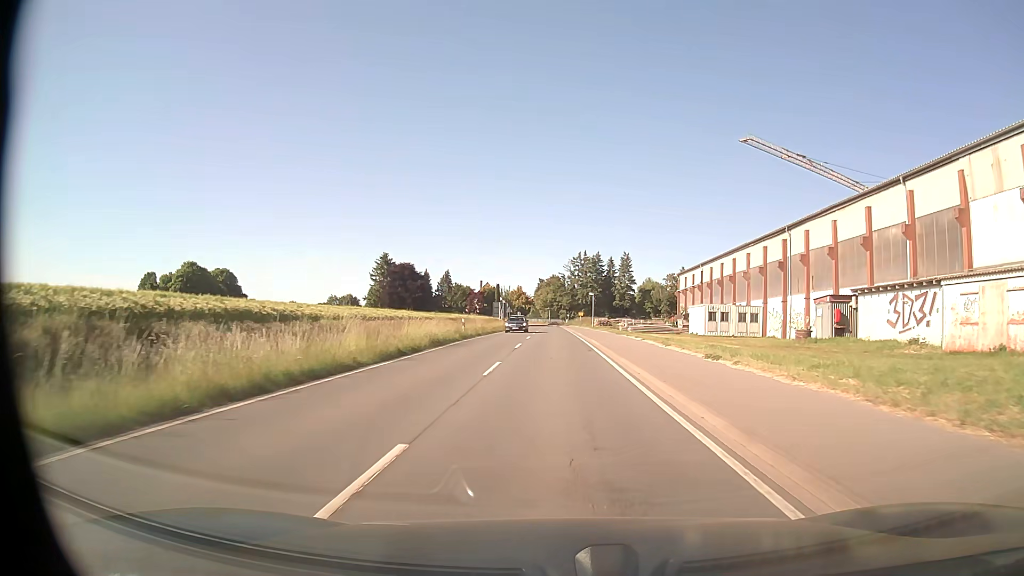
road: secondary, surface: asphalt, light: Day
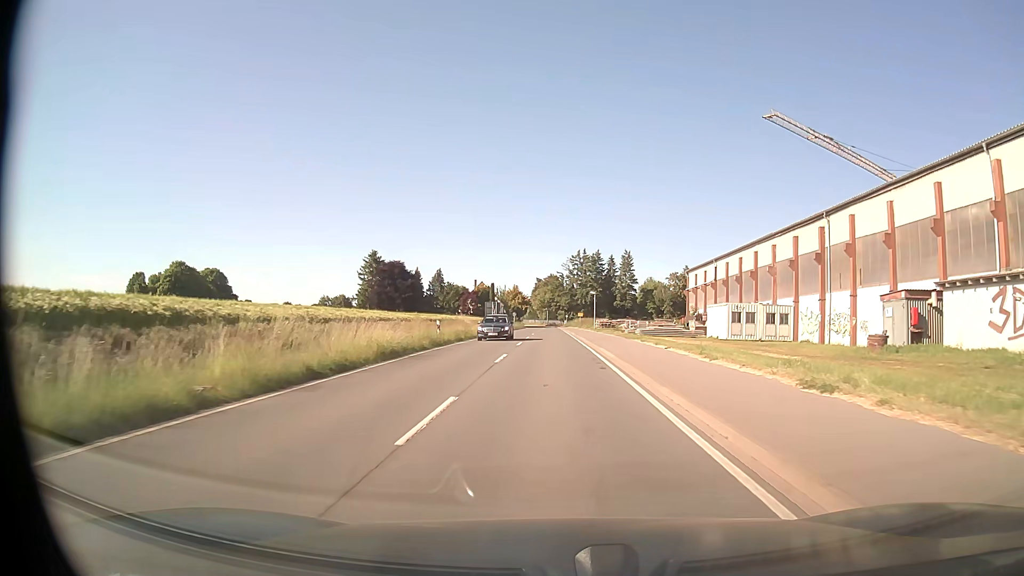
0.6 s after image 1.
(0.0, +8.1) m; 0°
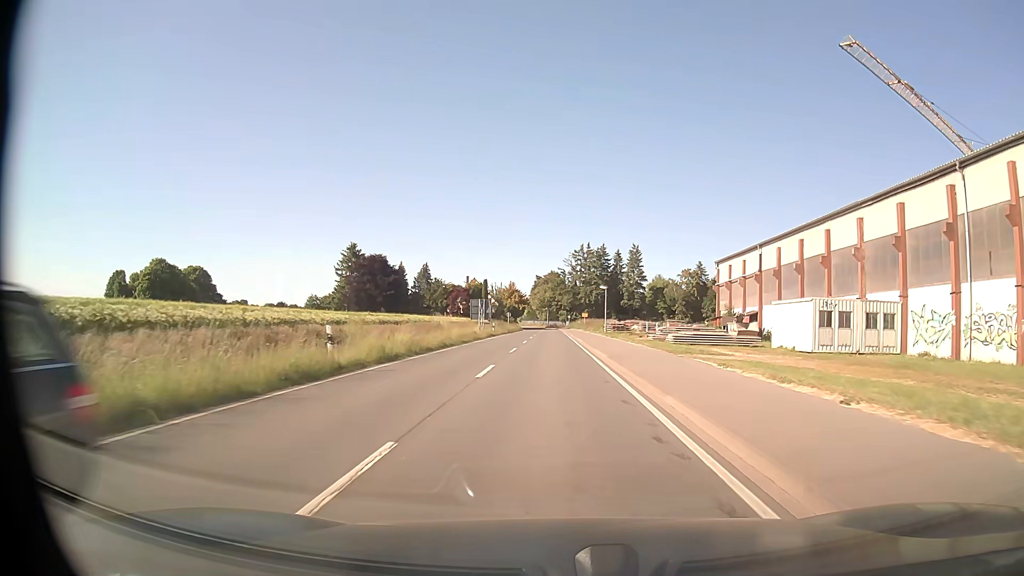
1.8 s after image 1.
(0.0, +16.1) m; 0°
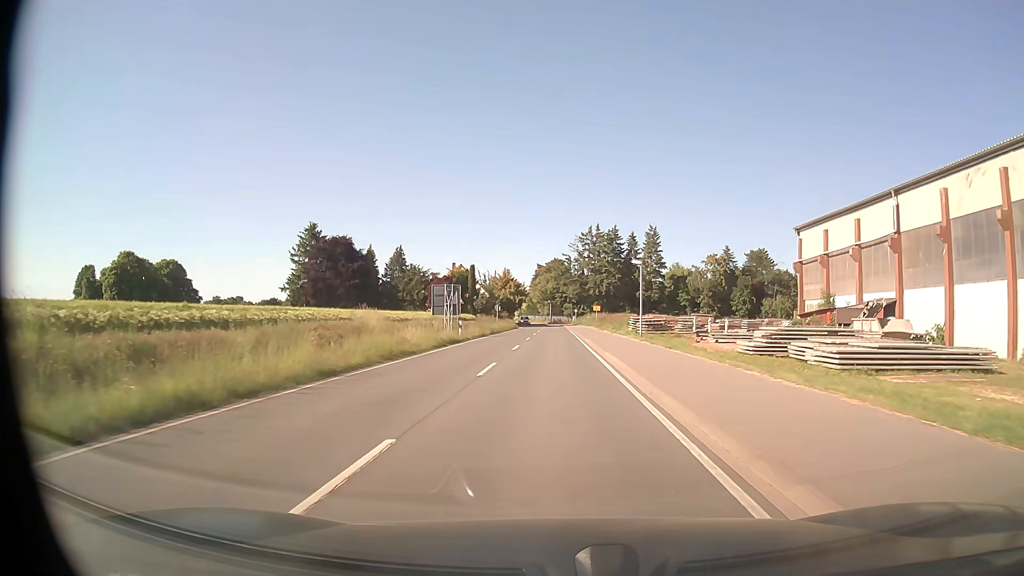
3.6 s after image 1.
(-0.1, +24.2) m; 0°
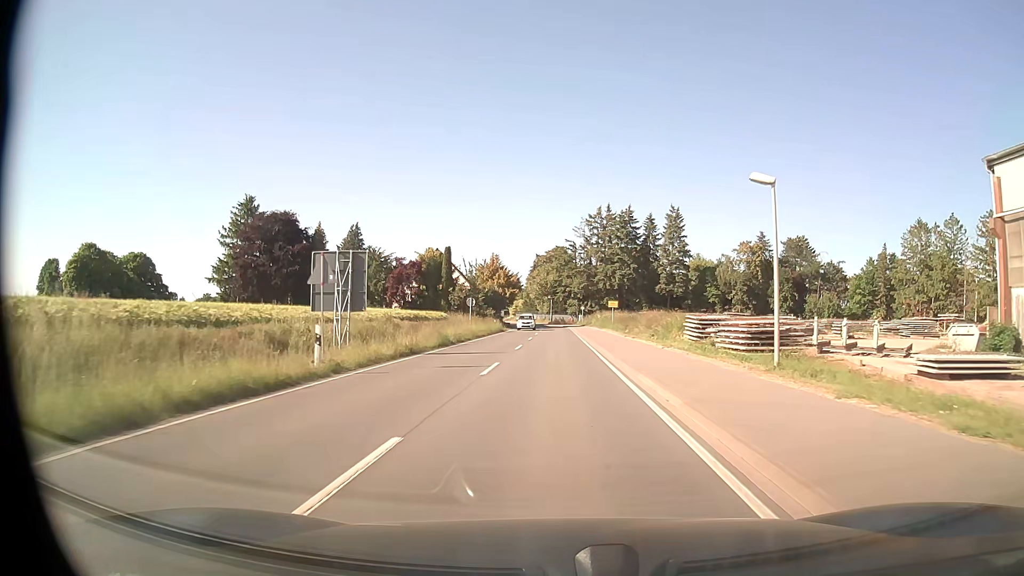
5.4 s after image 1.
(0.0, +24.4) m; 0°
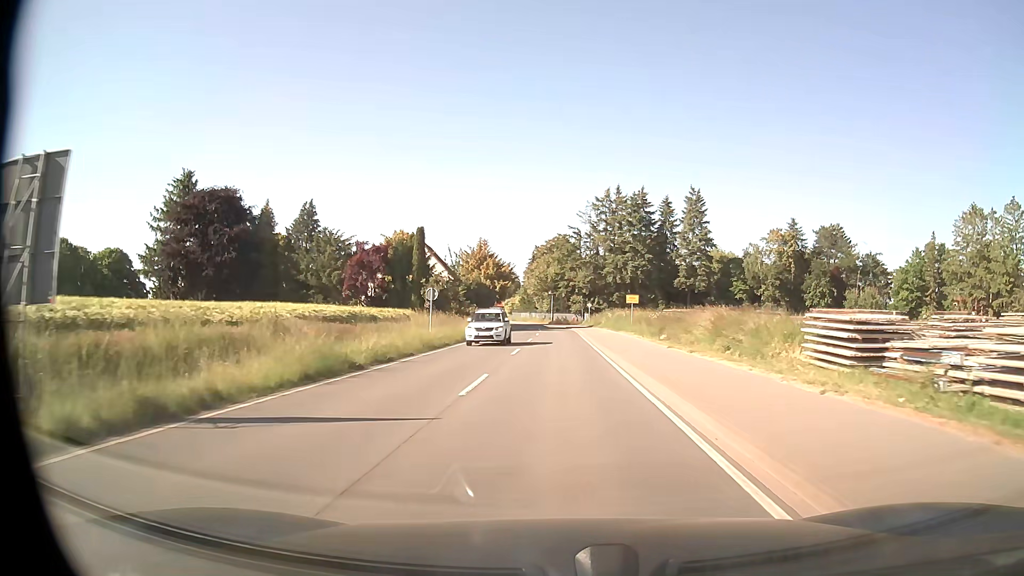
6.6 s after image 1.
(0.0, +16.3) m; 0°
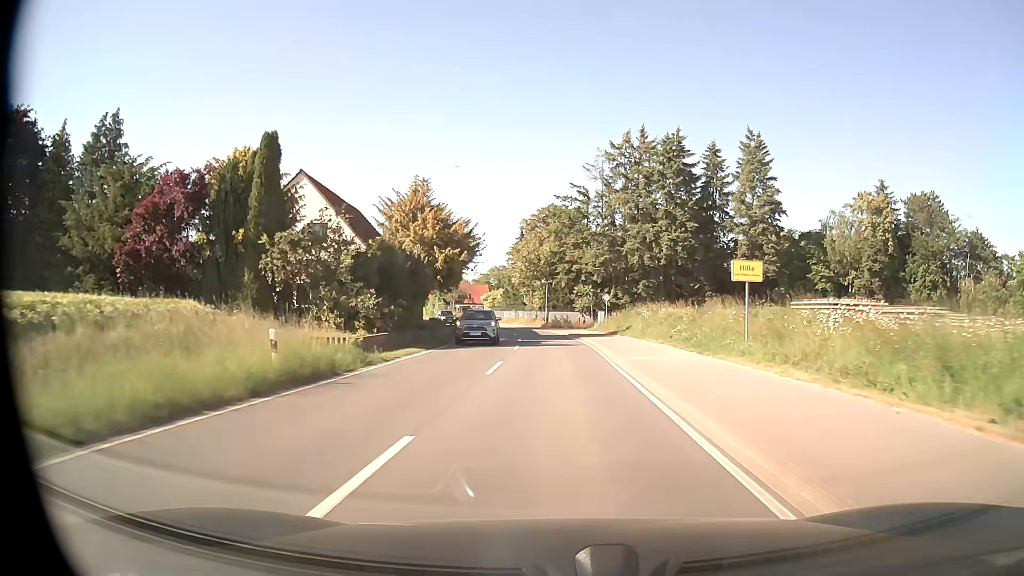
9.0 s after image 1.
(+0.1, +32.5) m; 0°
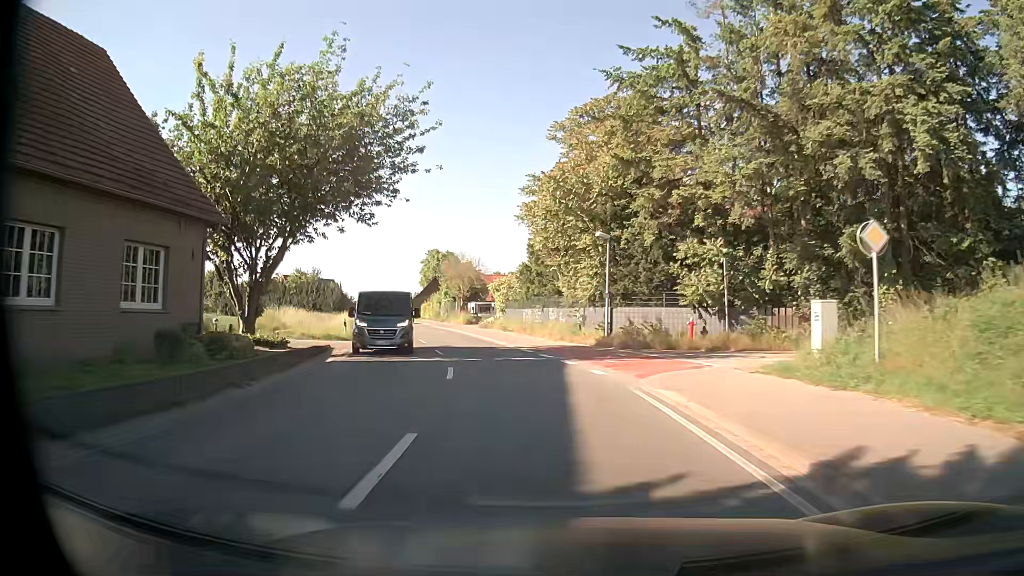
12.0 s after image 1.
(-0.7, +40.2) m; -5°
(0, +10) (-1, +20) (-3, +30) (-6, +39) (-9, +49) (-11, +59) (-14, +68) (-17, +78) (-20, +87) (-23, +97) m
